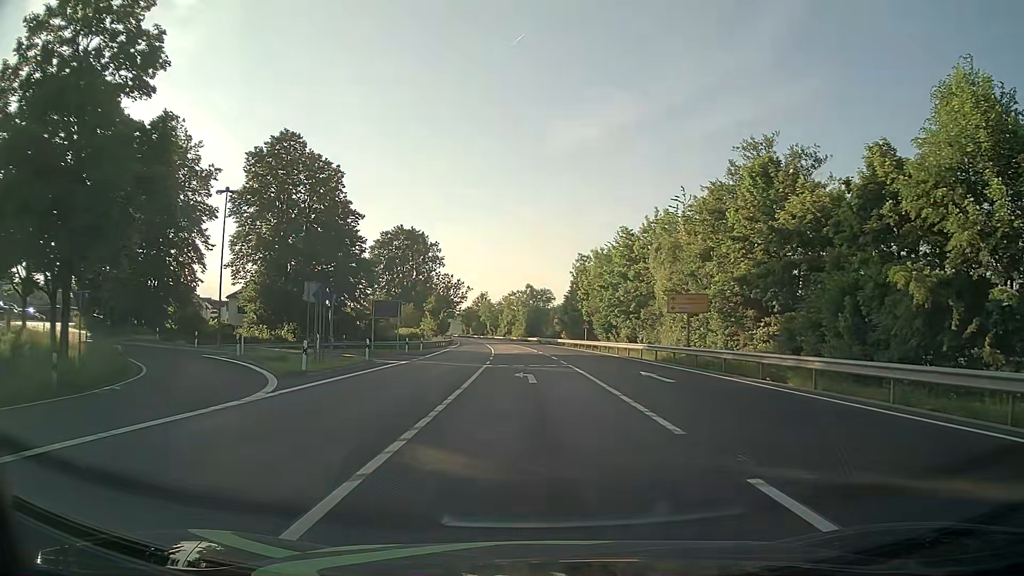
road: primary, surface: asphalt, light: Day
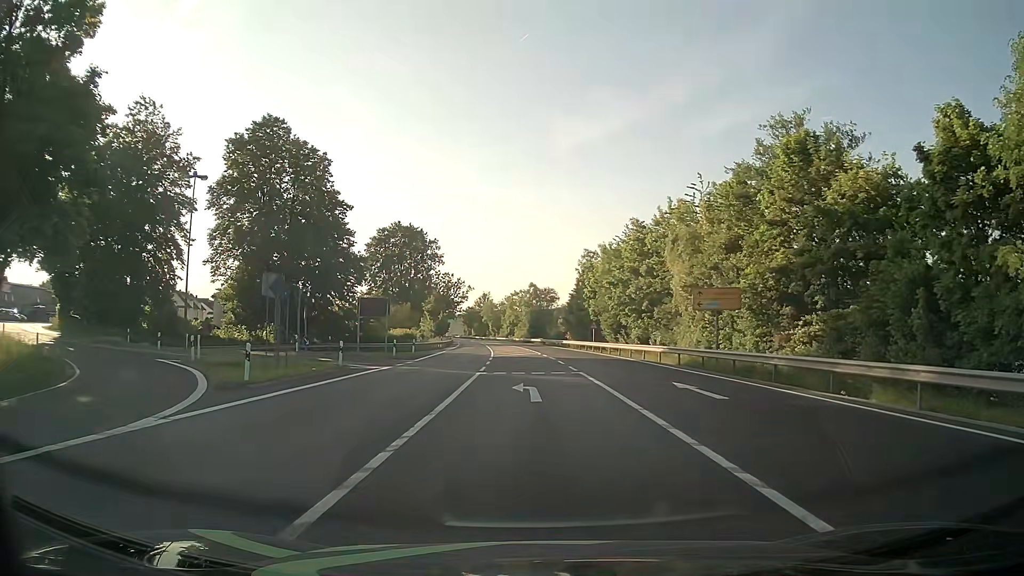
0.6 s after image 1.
(0.0, +5.0) m; -1°
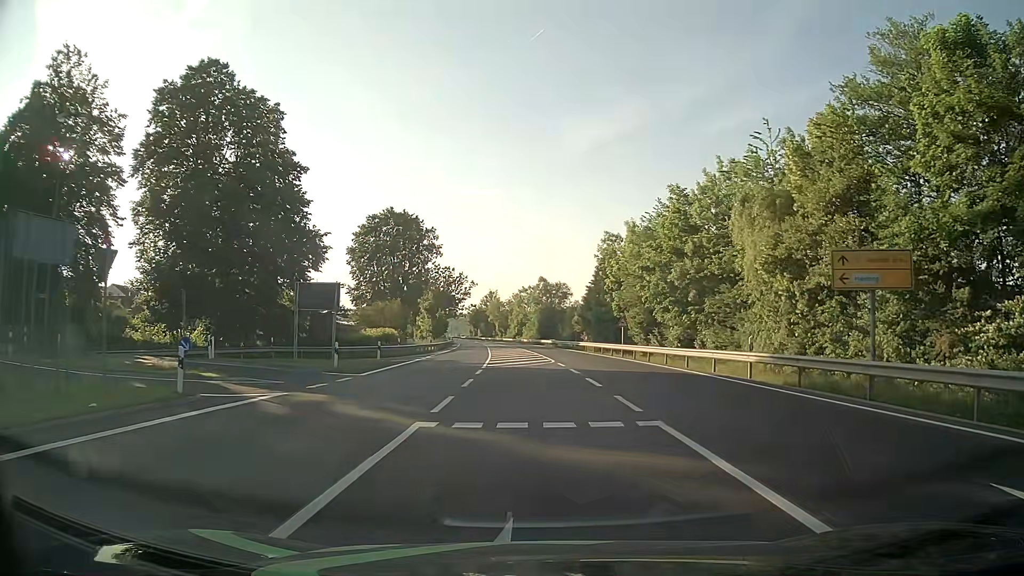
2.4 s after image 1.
(-0.1, +13.8) m; -1°
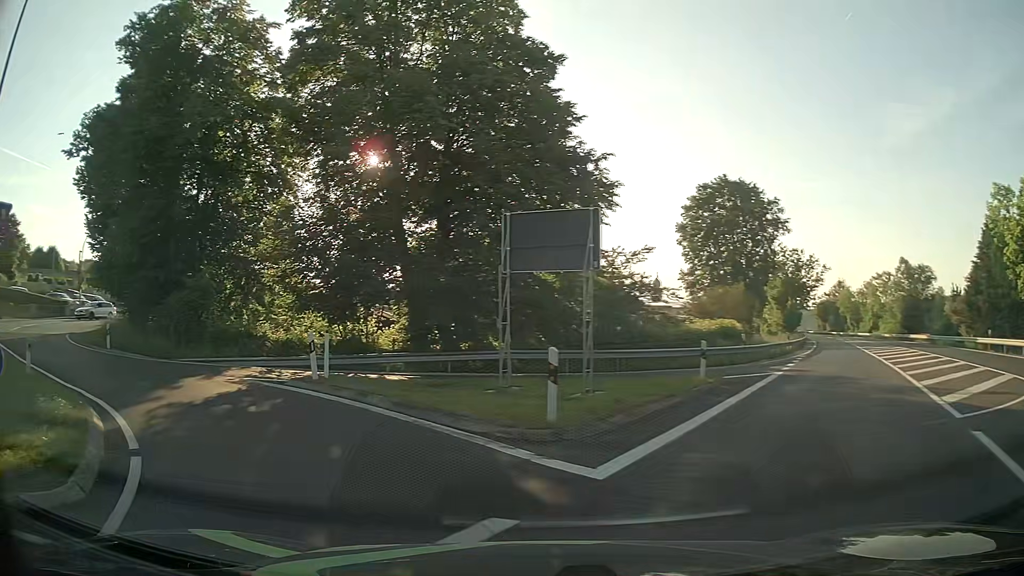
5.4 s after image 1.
(-2.7, +18.2) m; -29°
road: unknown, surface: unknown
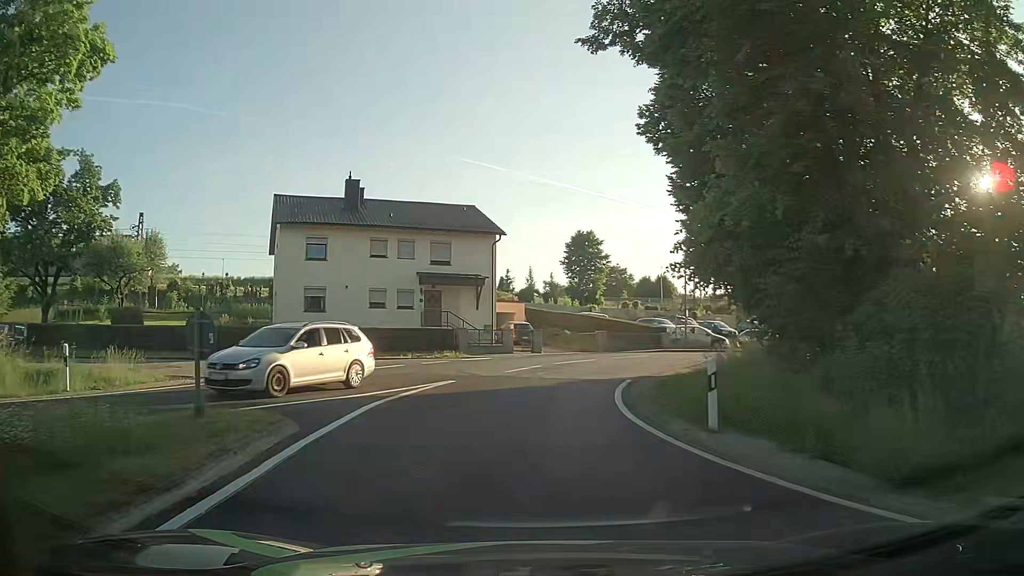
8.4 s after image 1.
(-9.8, +16.3) m; -55°
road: unclassified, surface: asphalt
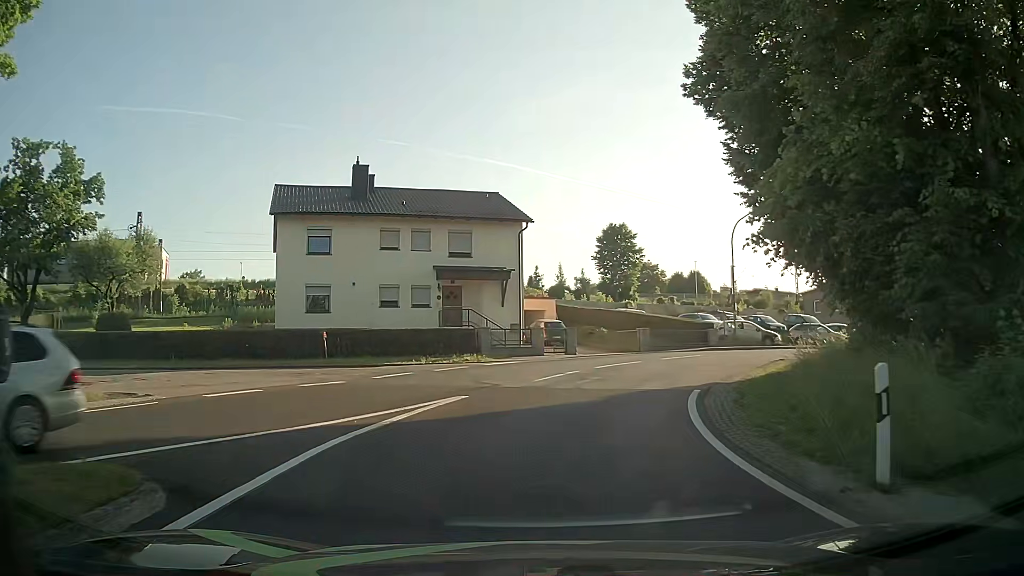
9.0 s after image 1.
(-0.1, +4.3) m; -1°
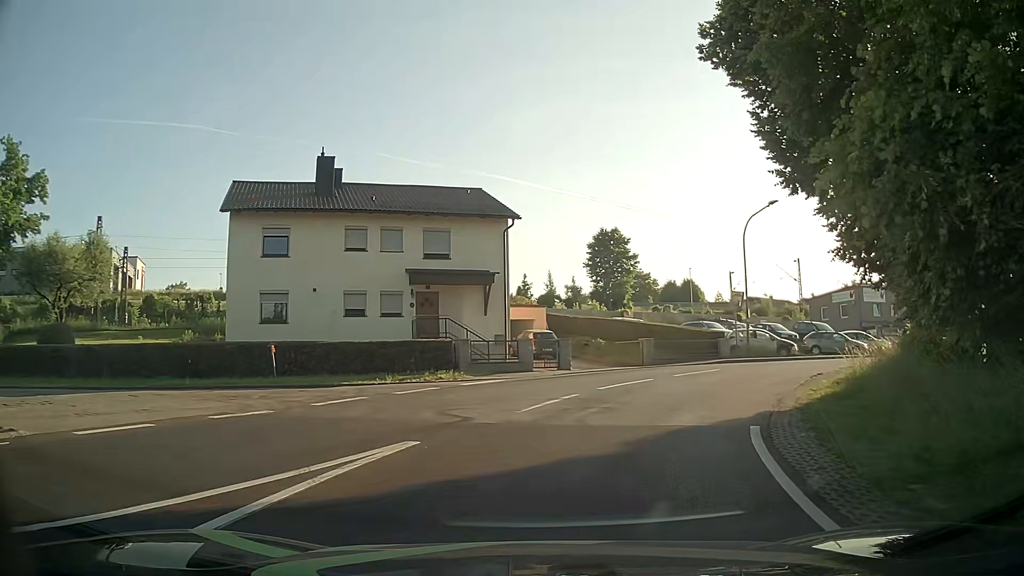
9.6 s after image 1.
(-0.1, +4.3) m; -1°
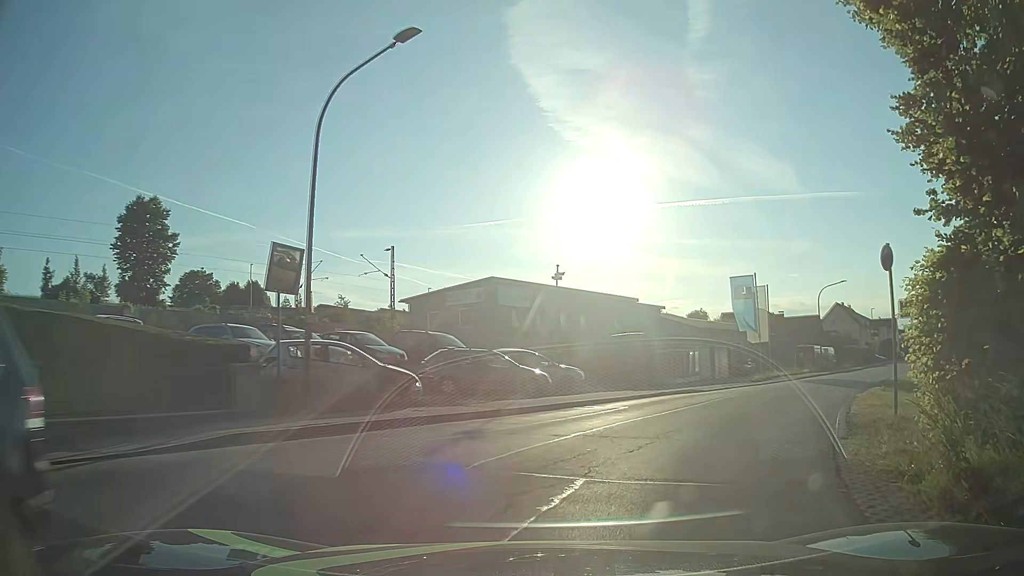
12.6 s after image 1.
(+5.2, +19.1) m; +36°
(+2, +10) (+6, +19) (+12, +27) (+18, +35) (+24, +43) (+30, +51) (+36, +59) (+42, +67) (+48, +75) (+53, +83) m
